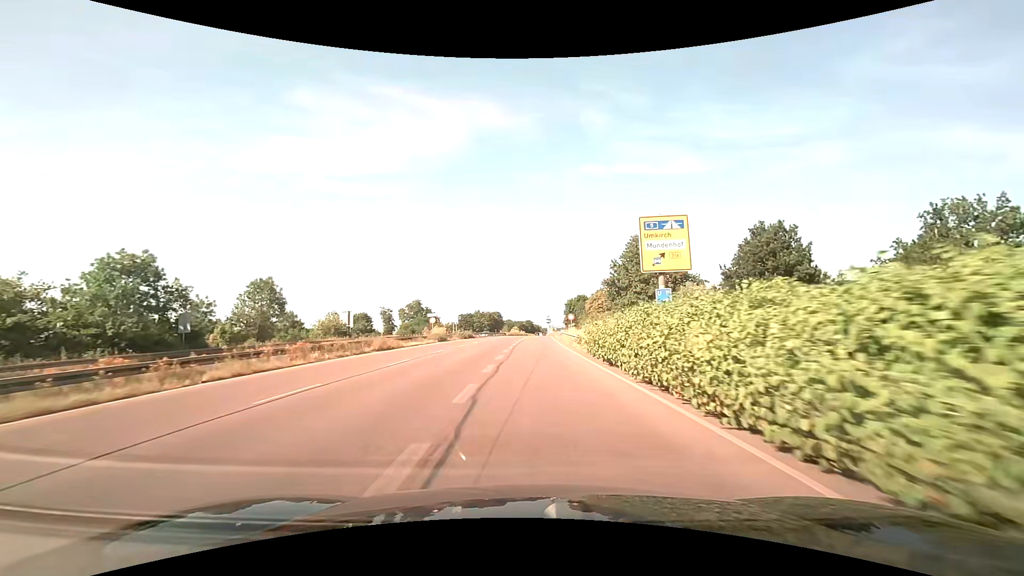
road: trunk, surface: asphalt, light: Day
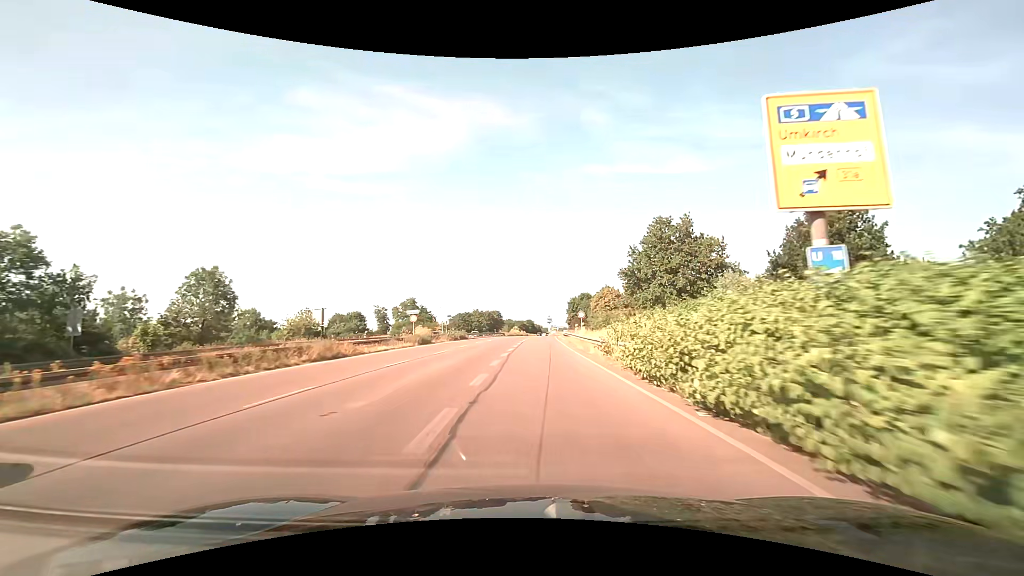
(-0.1, +9.6) m; 0°
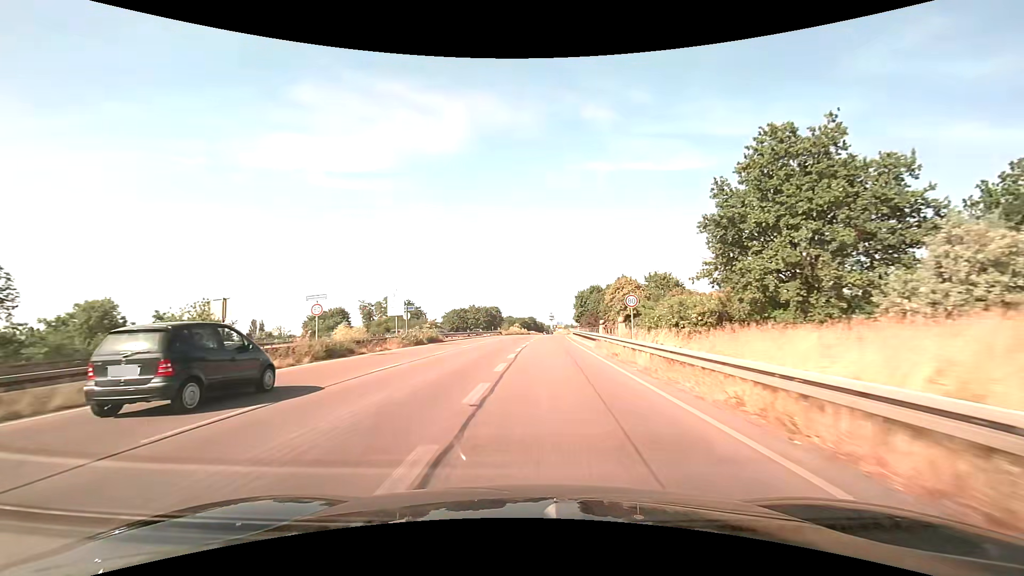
(-0.1, +20.9) m; 0°
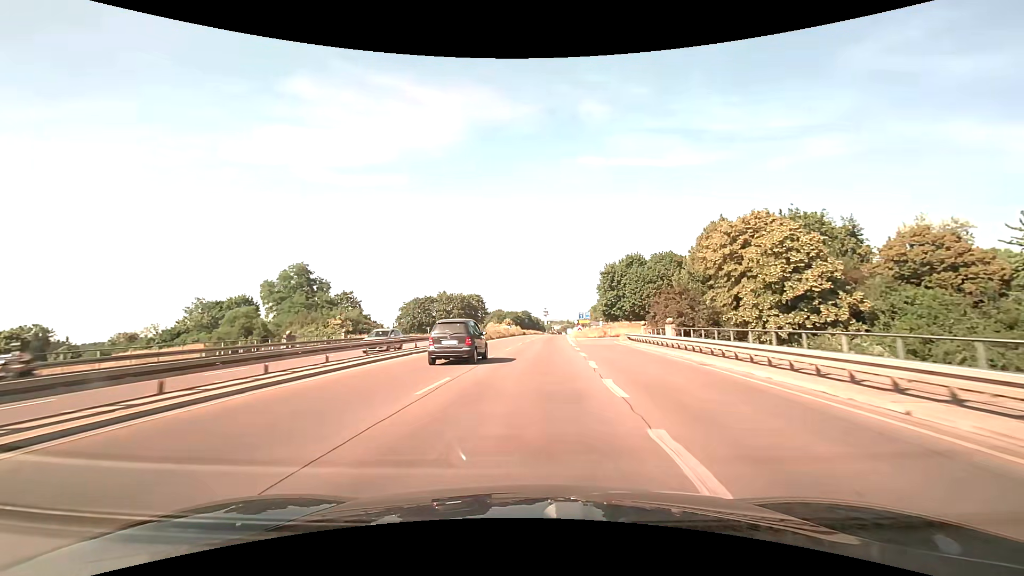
(-0.4, +59.4) m; +1°
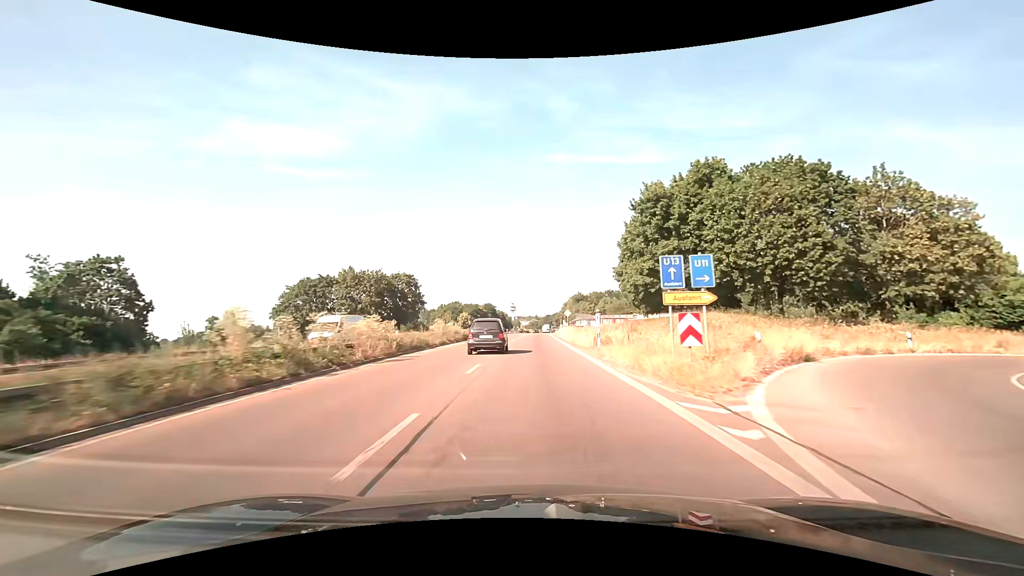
(+1.5, +50.2) m; +4°
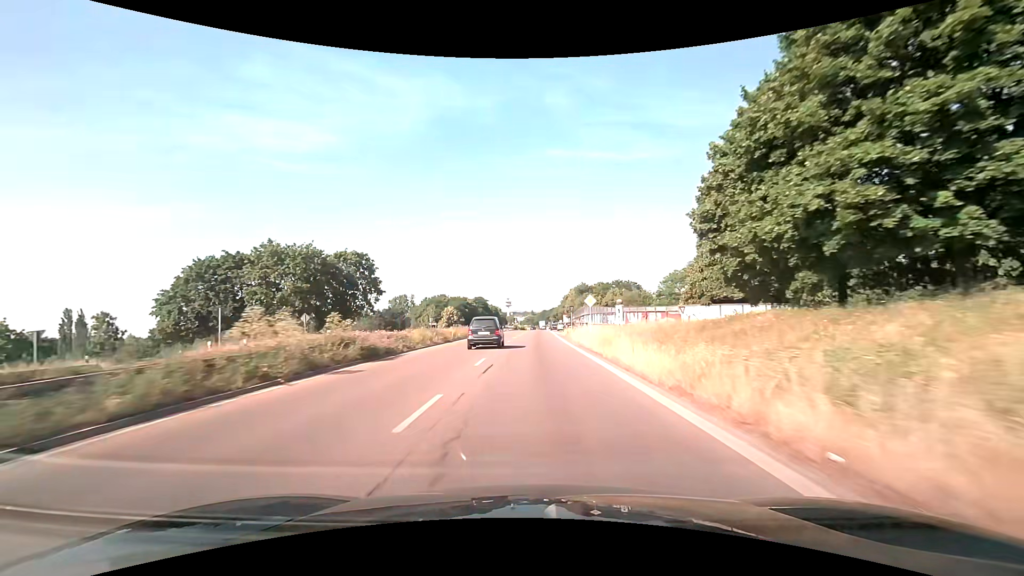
(0.0, +25.1) m; 0°
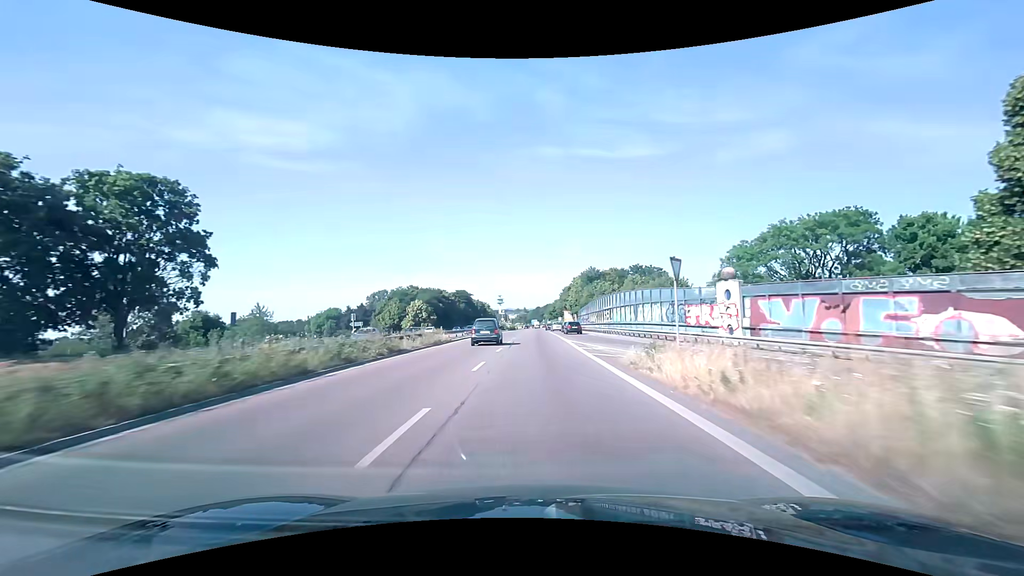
(+0.3, +37.0) m; +1°
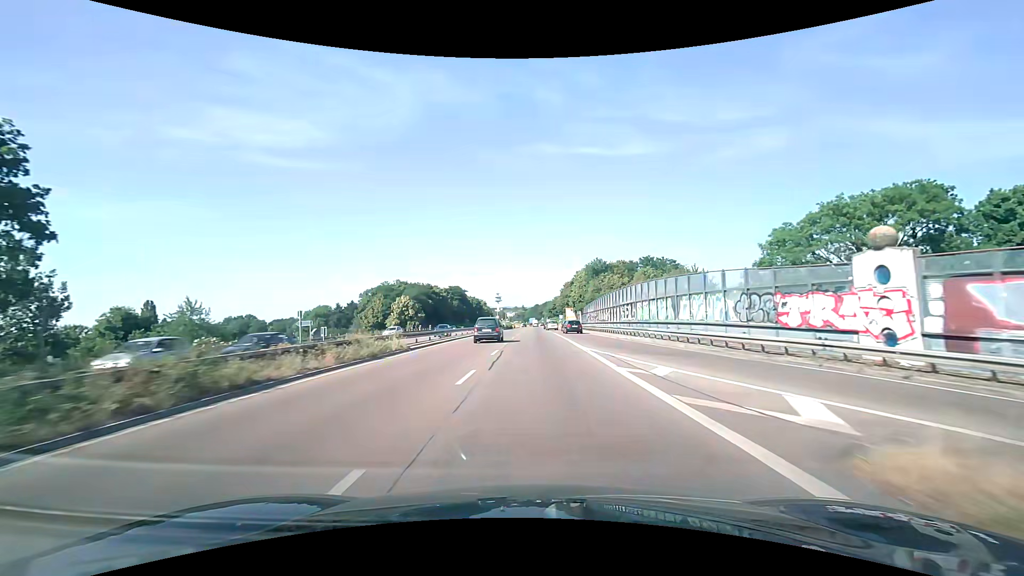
(0.0, +12.1) m; 0°
